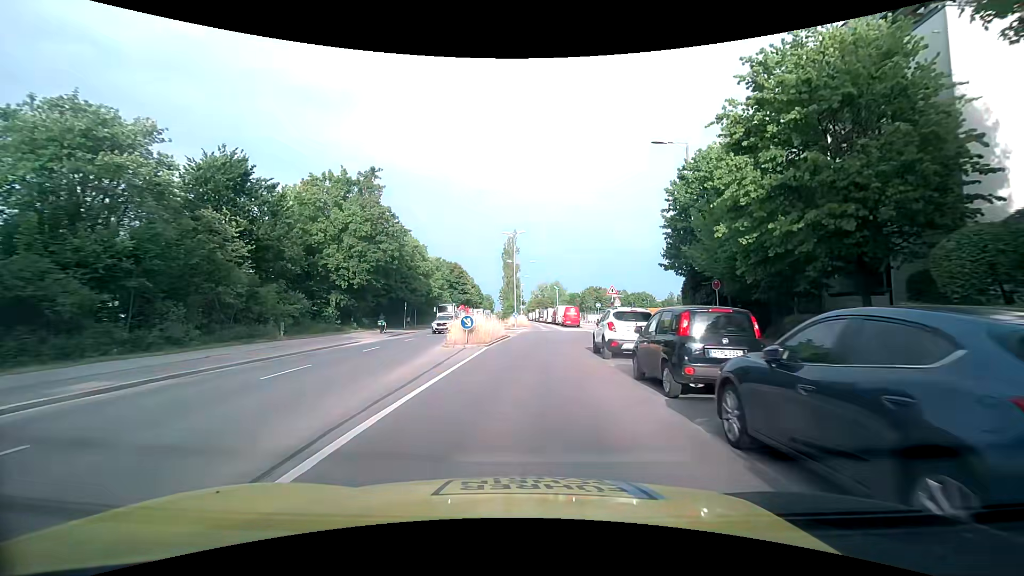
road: secondary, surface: asphalt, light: Day
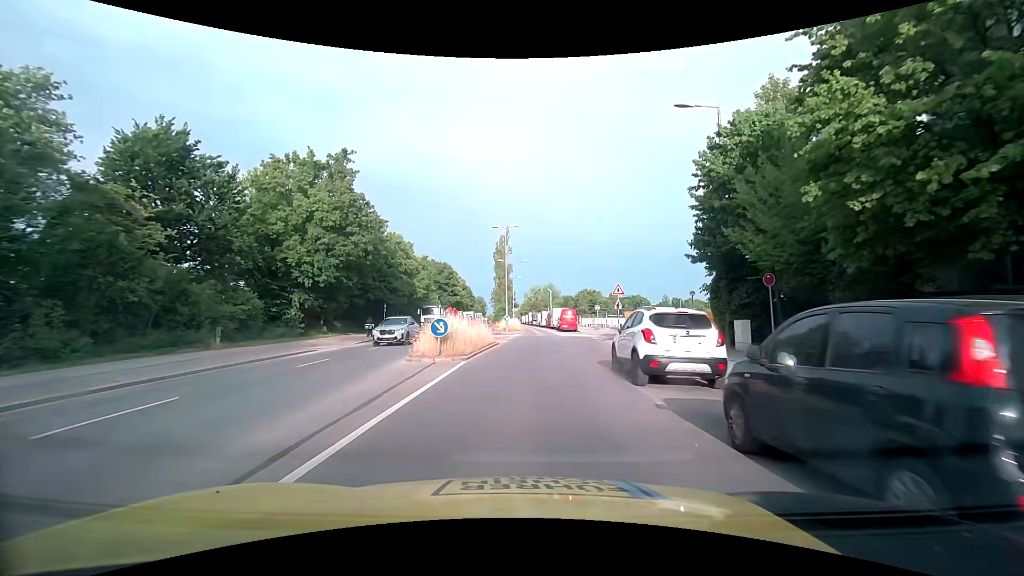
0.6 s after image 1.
(+0.1, +5.4) m; +1°
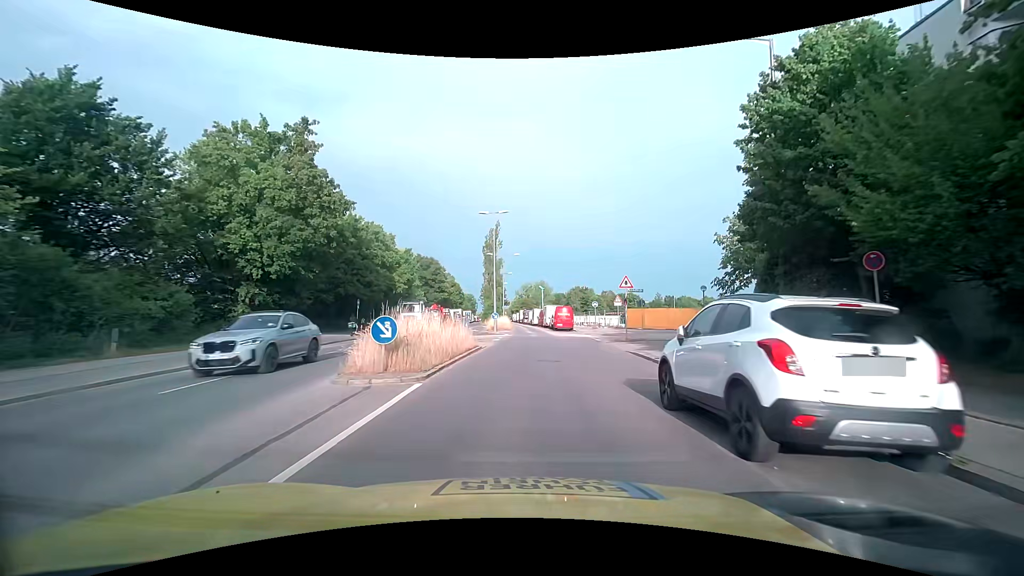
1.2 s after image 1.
(0.0, +5.5) m; +1°
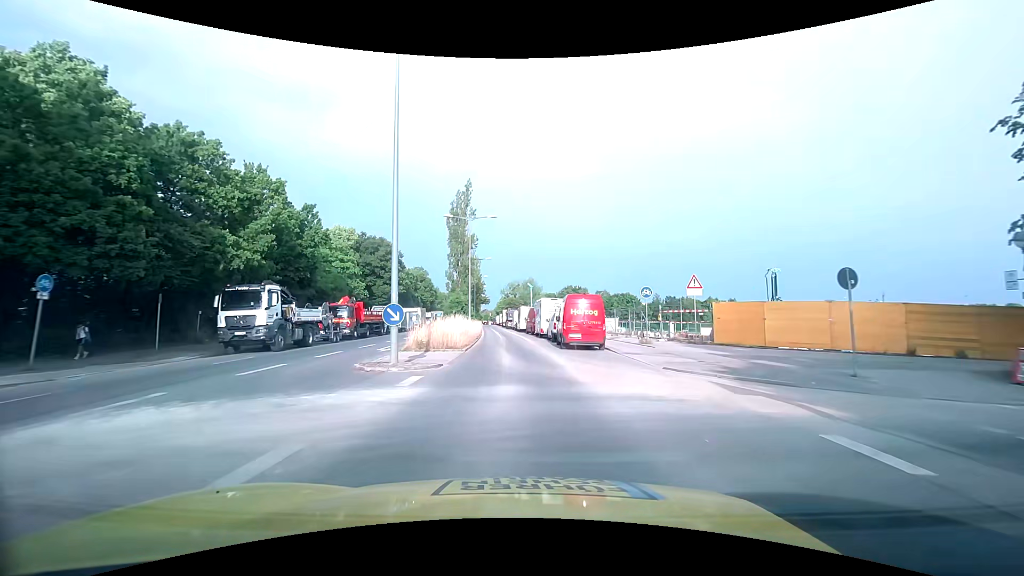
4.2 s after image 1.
(+1.1, +28.5) m; +2°
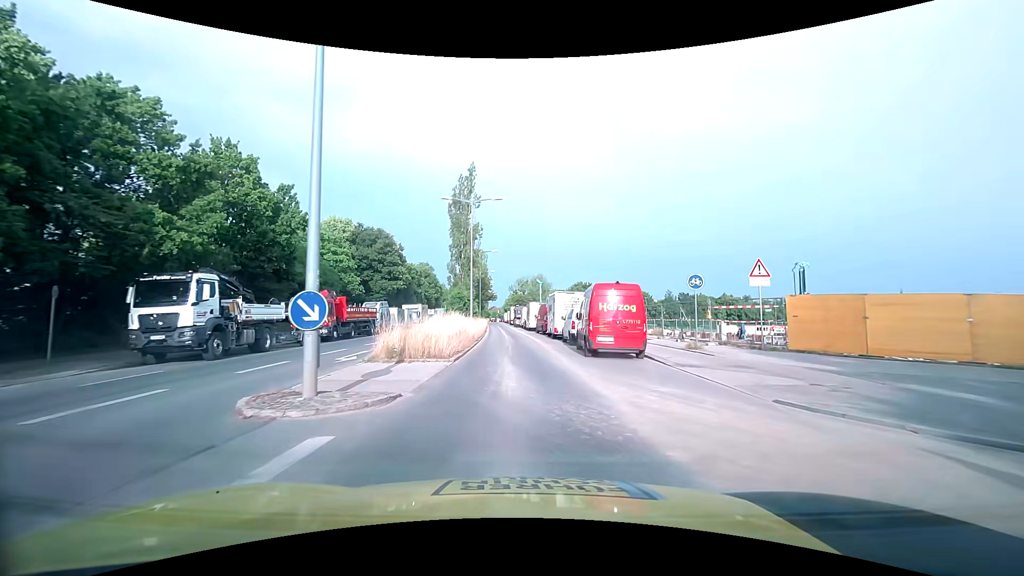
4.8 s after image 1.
(-0.1, +6.0) m; -2°
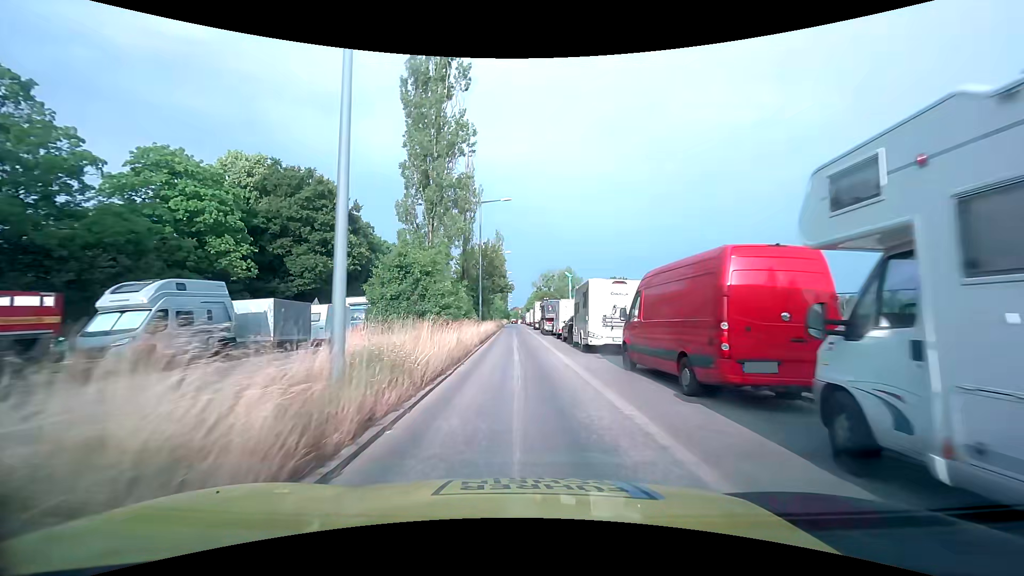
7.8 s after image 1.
(-0.7, +31.3) m; -2°
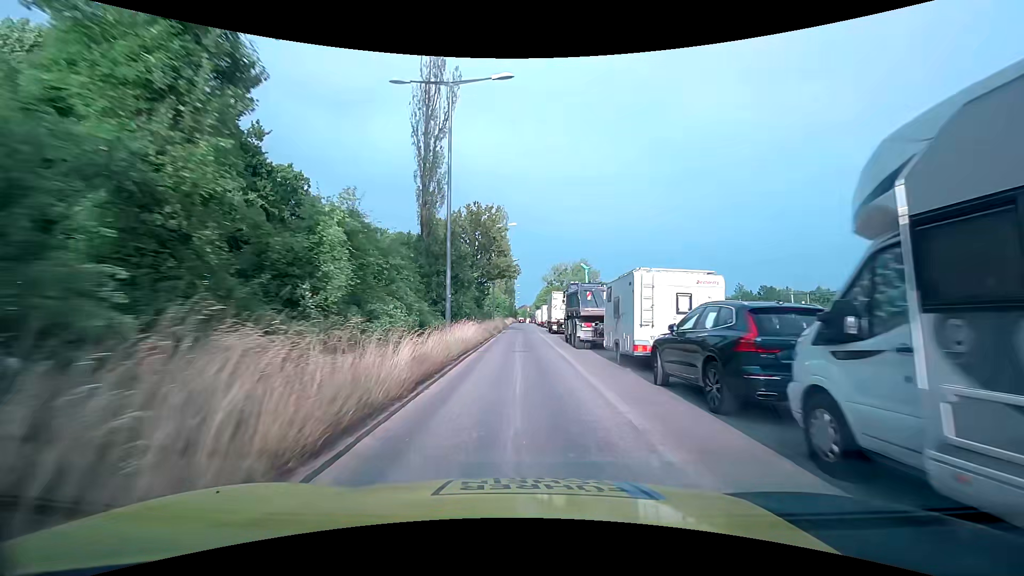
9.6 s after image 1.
(-0.3, +20.1) m; -1°
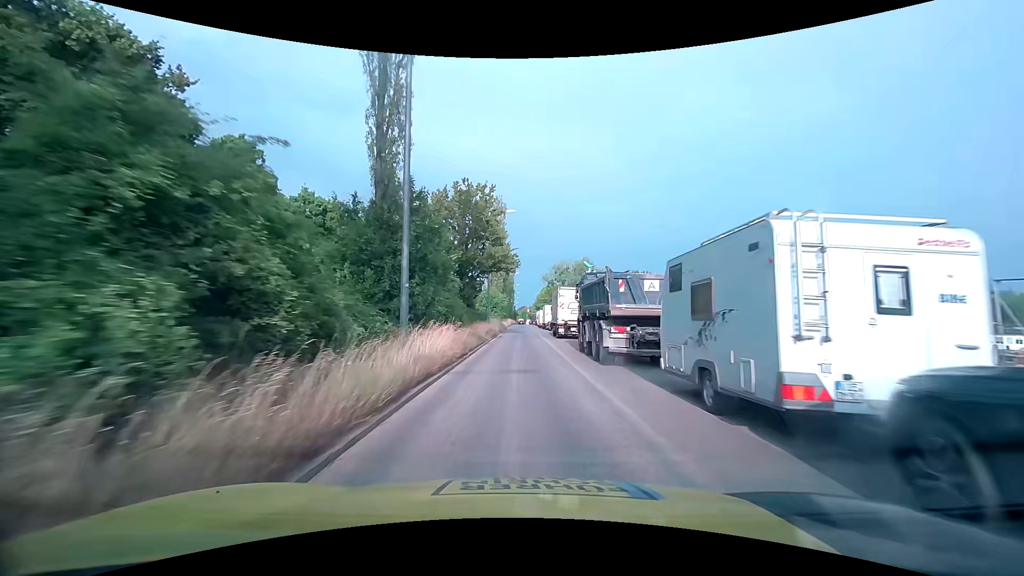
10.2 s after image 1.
(0.0, +7.0) m; +1°
(0, +10) (0, +20) (0, +30) (-1, +40) (-1, +50) (-1, +60) (-1, +70) (-1, +80) (-1, +90) (-1, +100) m
